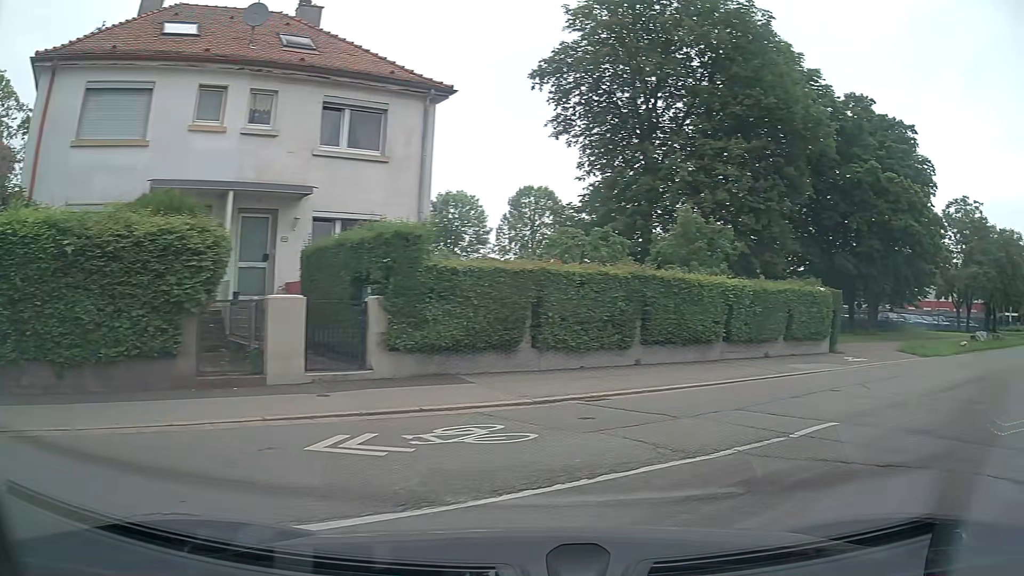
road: service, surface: asphalt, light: Day
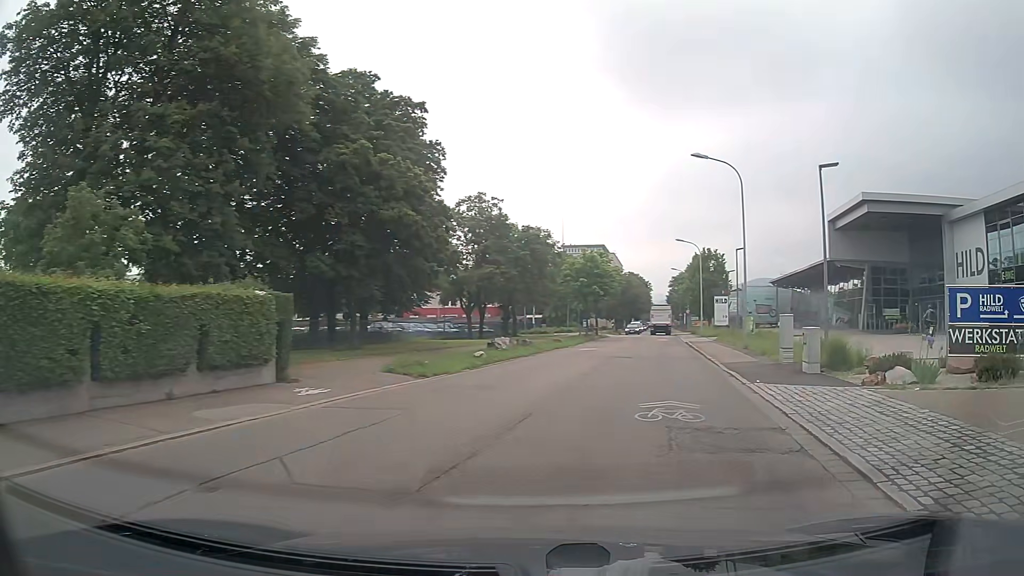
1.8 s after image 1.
(+2.3, +6.0) m; +40°
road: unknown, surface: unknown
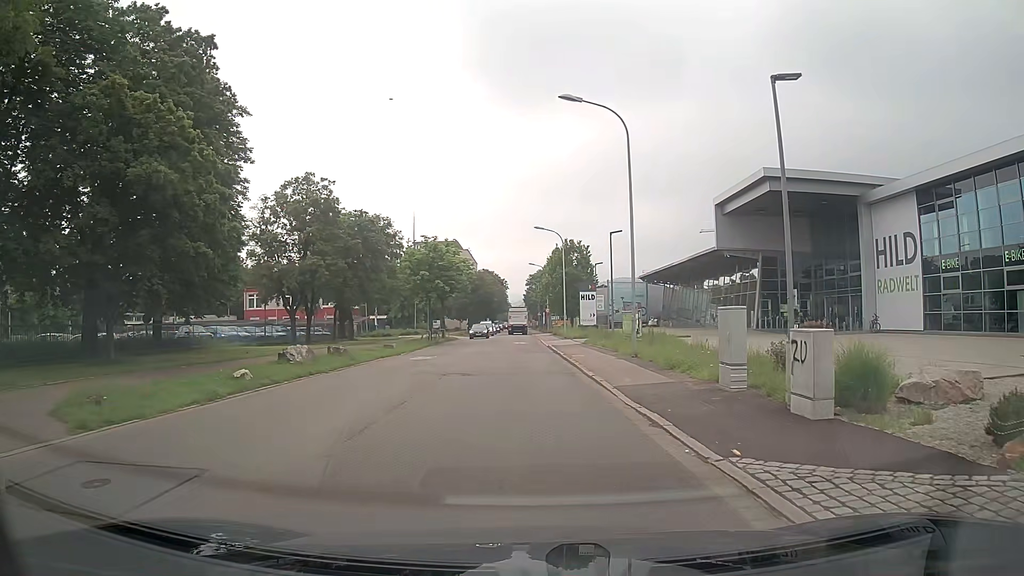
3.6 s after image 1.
(+1.1, +8.8) m; +10°
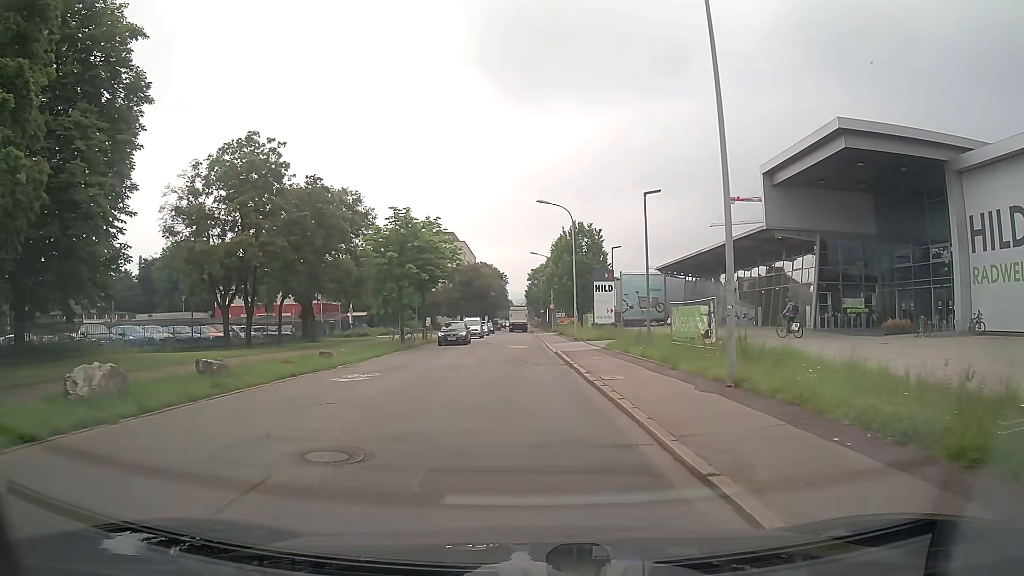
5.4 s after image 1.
(+0.1, +11.6) m; +1°
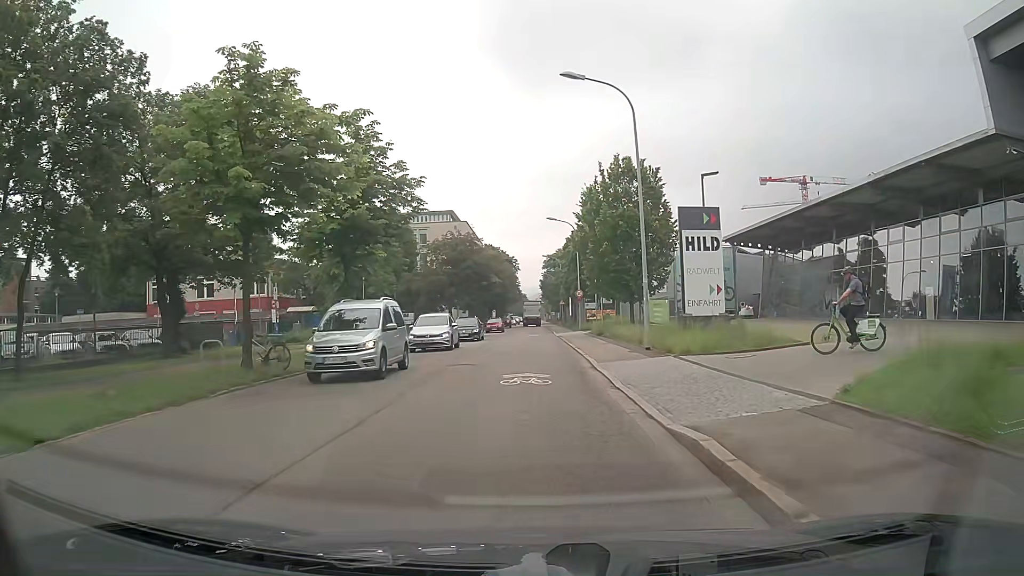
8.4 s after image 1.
(-0.5, +23.1) m; -2°
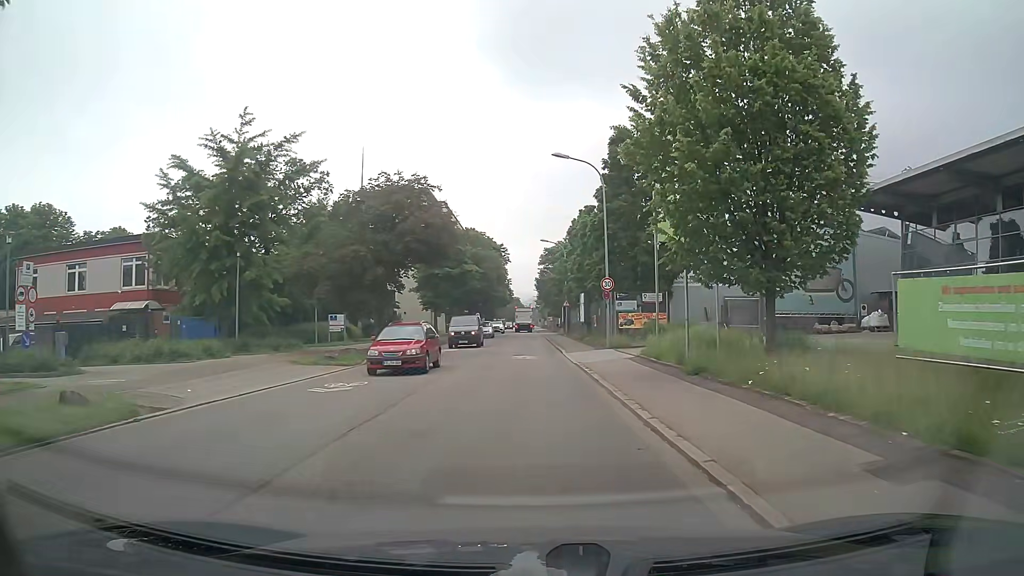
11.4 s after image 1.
(+0.1, +23.3) m; +1°
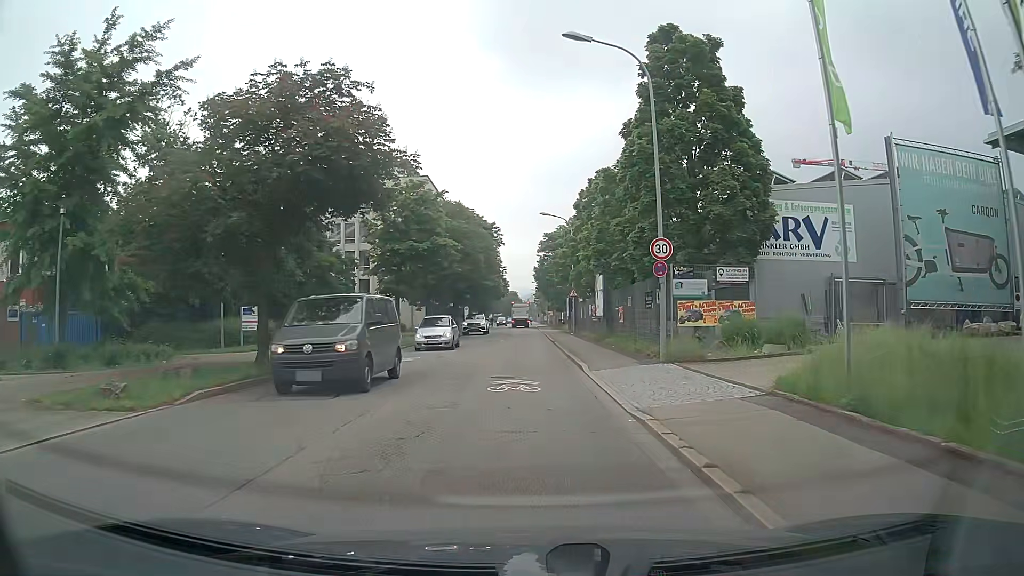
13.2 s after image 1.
(+0.1, +13.6) m; +1°
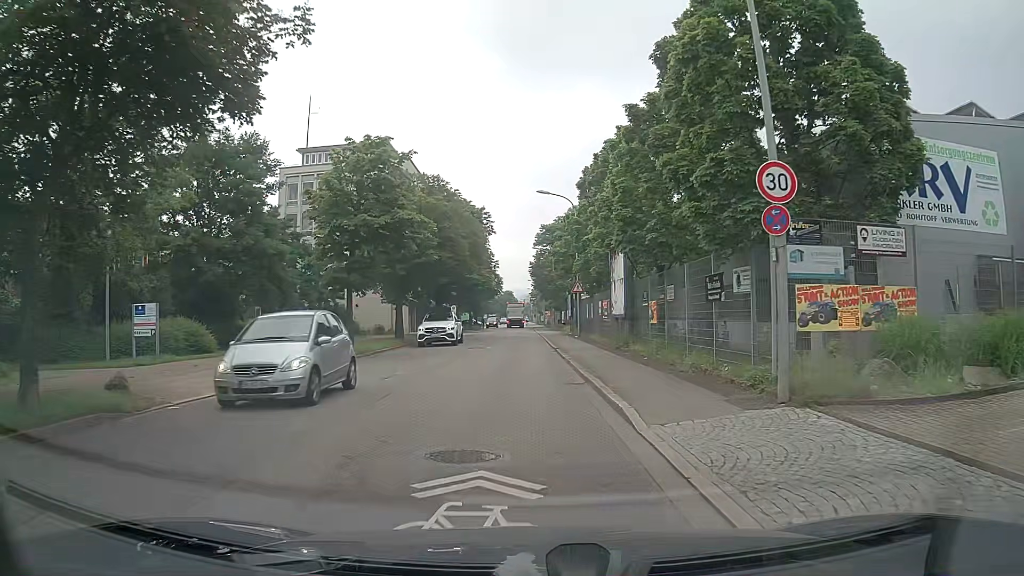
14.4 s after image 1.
(0.0, +9.0) m; +1°
(0, +10) (-1, +20) (-1, +30) (-1, +40) (-1, +50) (-2, +60) (-2, +70) (-2, +80) (-3, +90) (-3, +100) m
